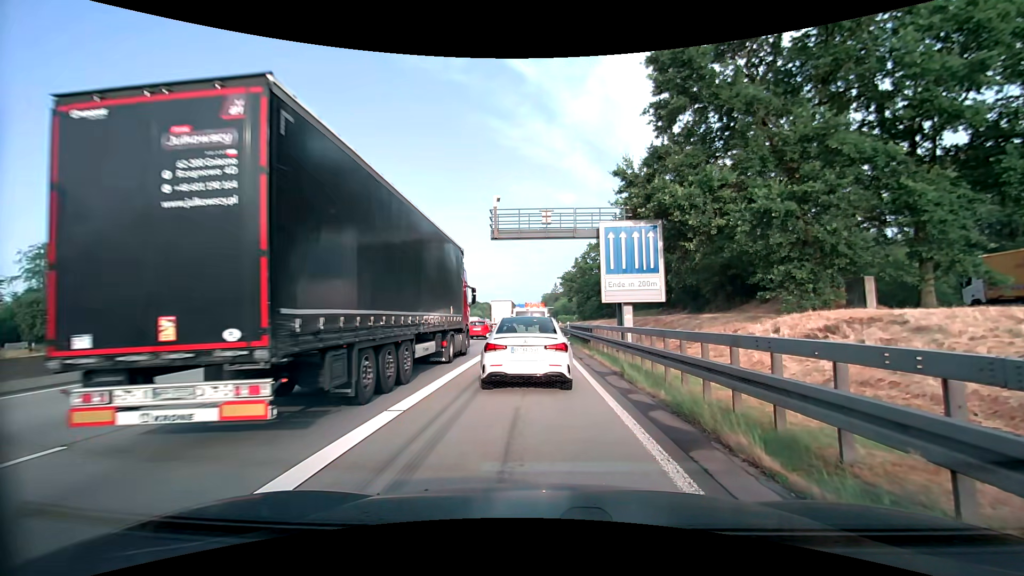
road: motorway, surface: asphalt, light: Day
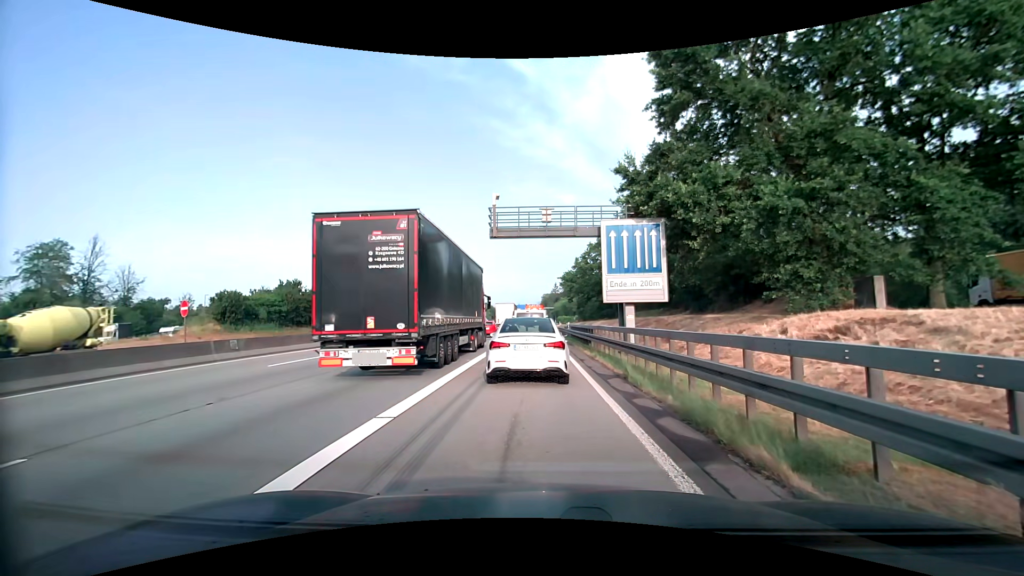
(0.0, +0.5) m; 0°
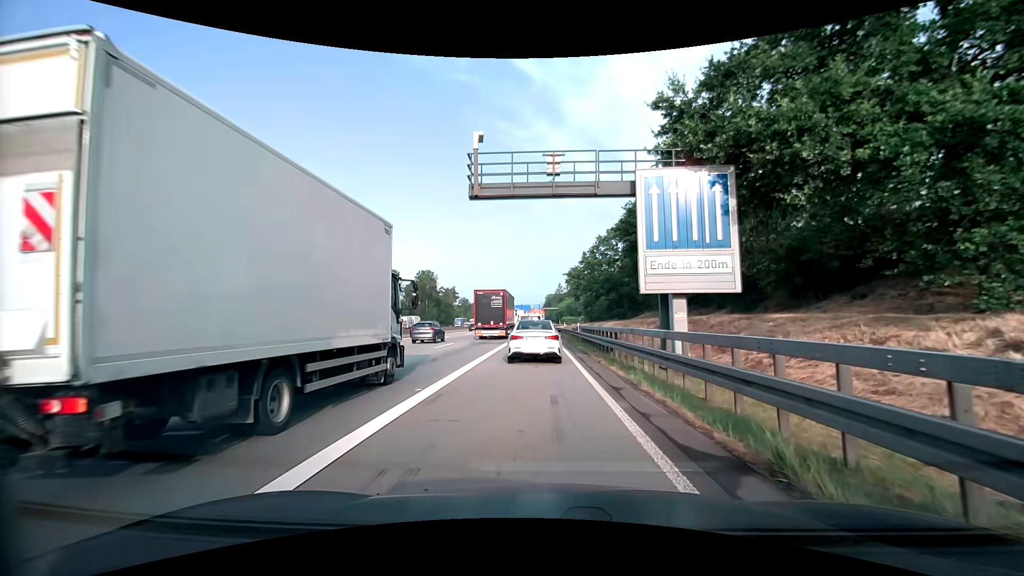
(+0.1, +7.8) m; 0°
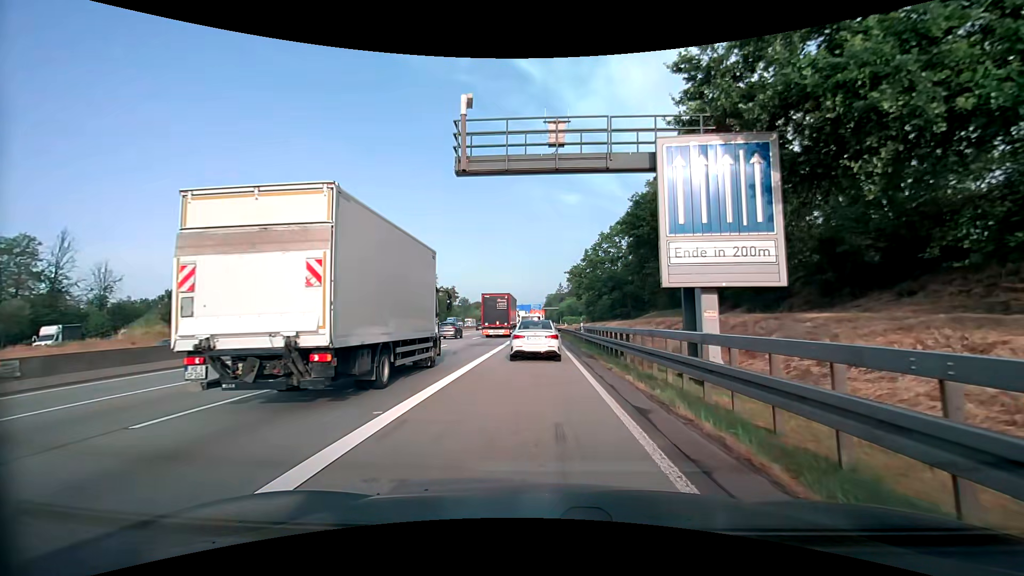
(0.0, +2.6) m; +1°
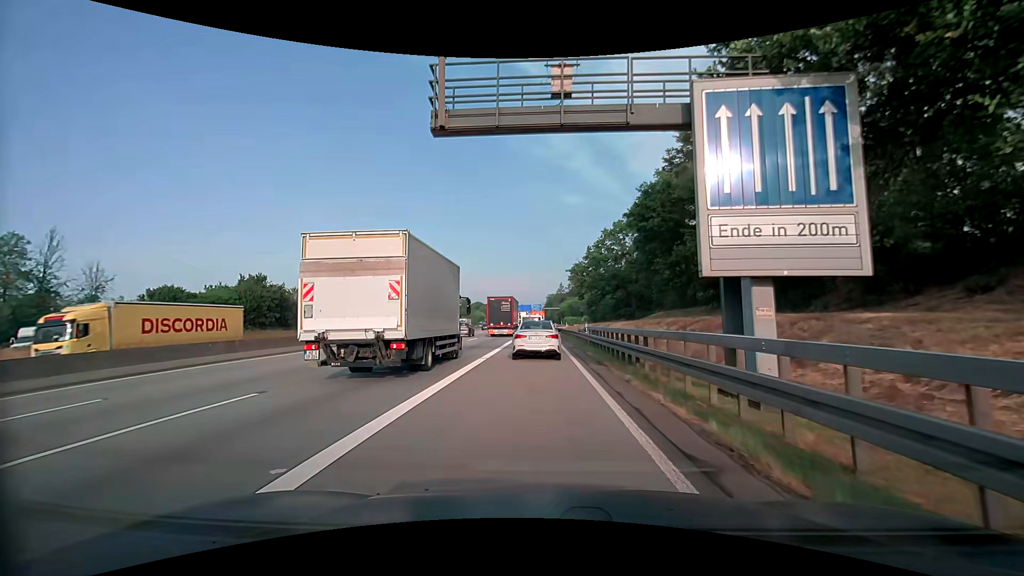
(0.0, +3.0) m; -2°
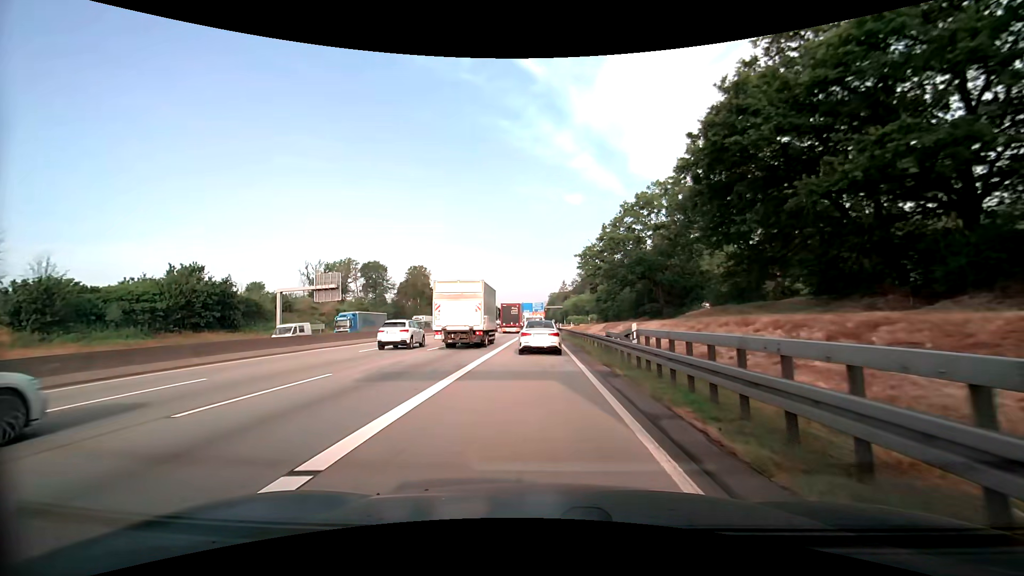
(+0.3, +15.0) m; 0°
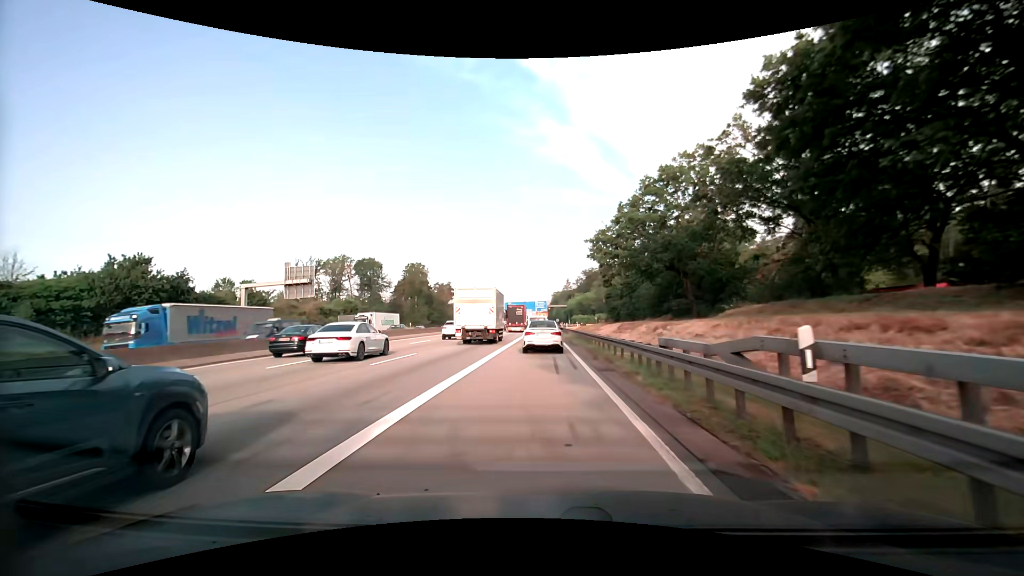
(+0.1, +9.3) m; 0°
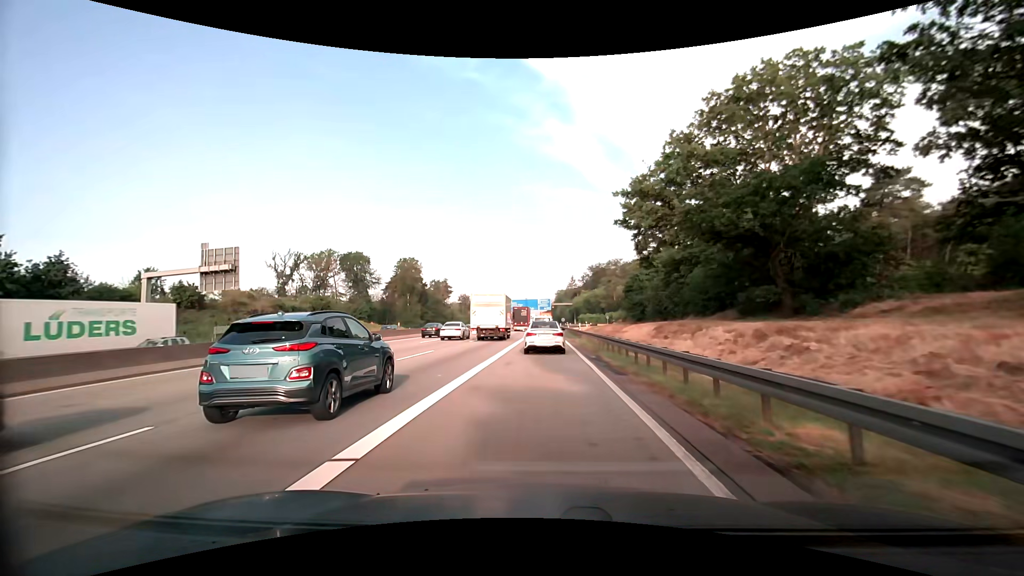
(0.0, +16.0) m; 0°
(0, +10) (0, +20) (0, +30) (0, +40) (0, +50) (0, +60) (0, +70) (0, +80) (0, +90) (0, +100) m
